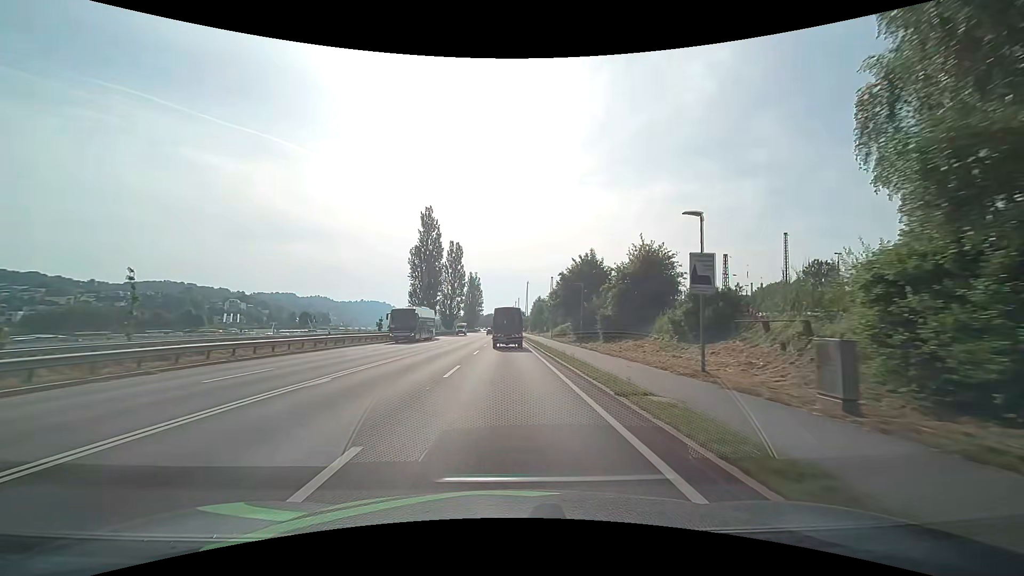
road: primary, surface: asphalt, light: Day
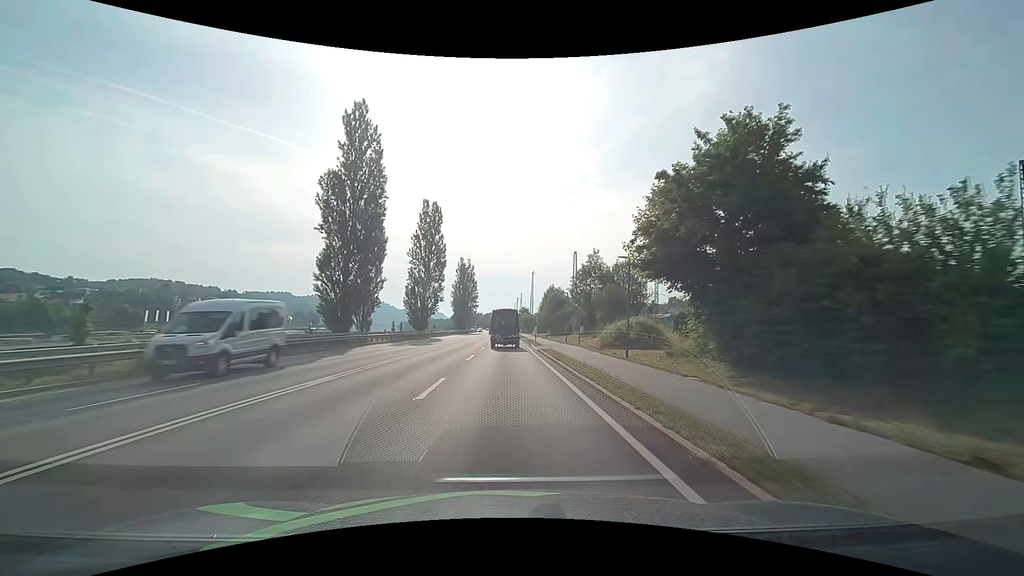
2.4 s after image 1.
(-0.1, +40.2) m; 0°
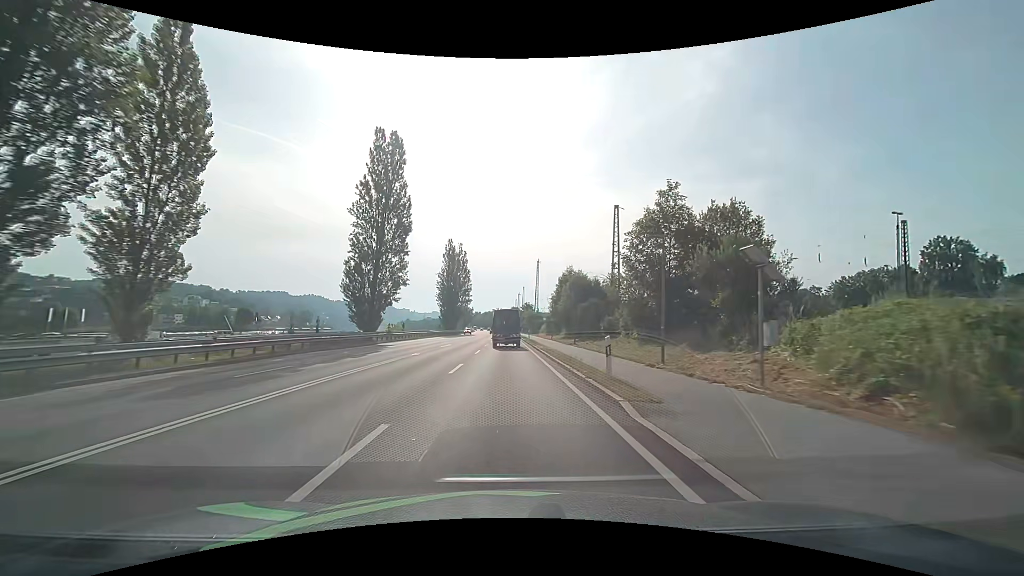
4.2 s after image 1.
(+0.2, +30.3) m; 0°
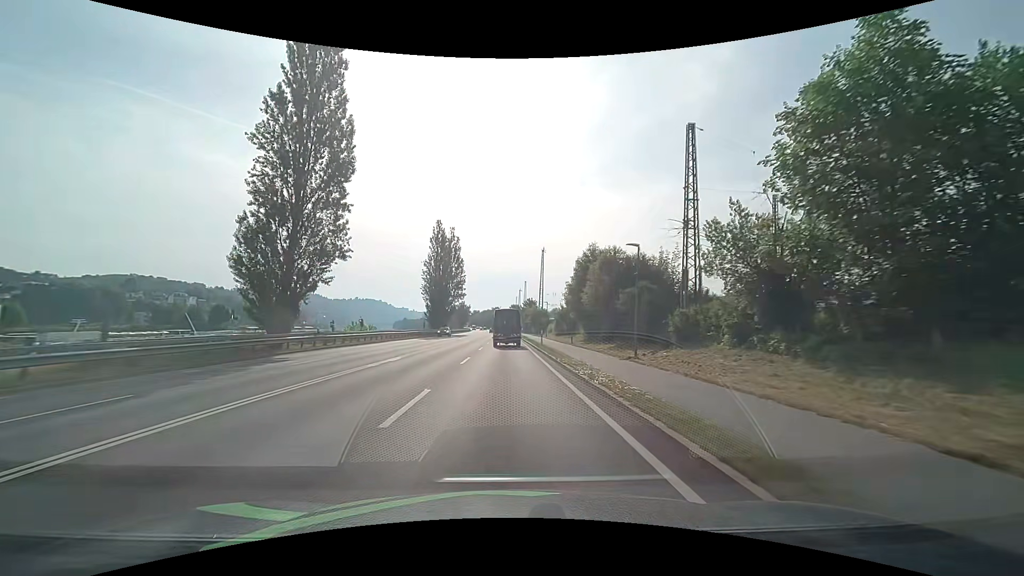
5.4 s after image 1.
(0.0, +20.2) m; 0°
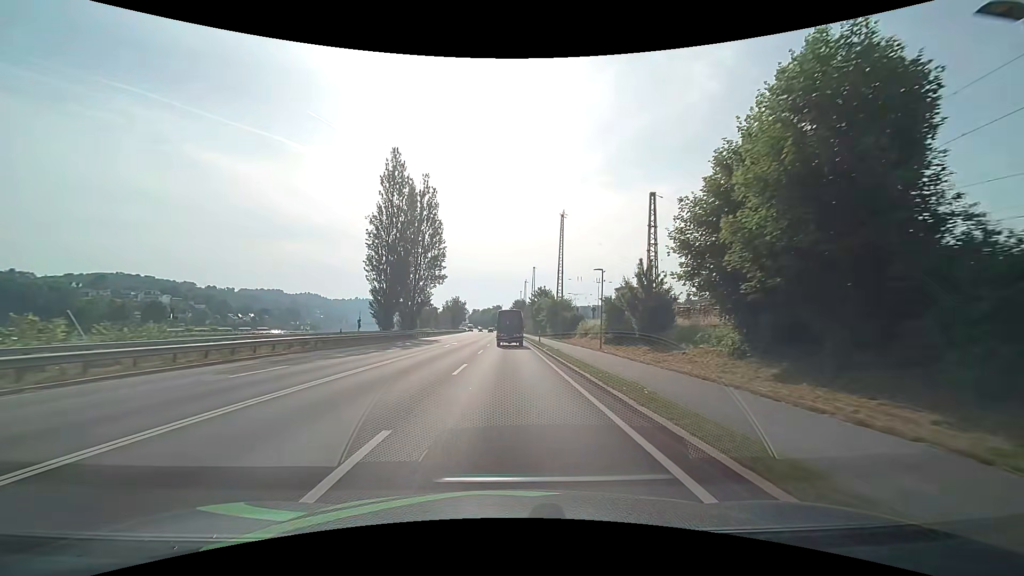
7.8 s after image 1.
(-0.2, +40.6) m; -1°
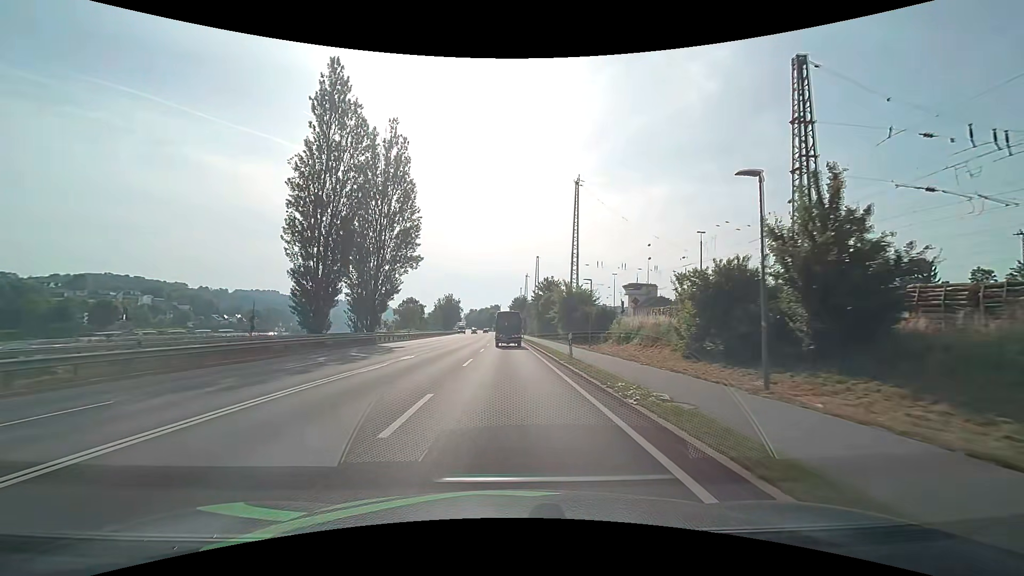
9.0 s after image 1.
(+0.2, +20.4) m; +1°
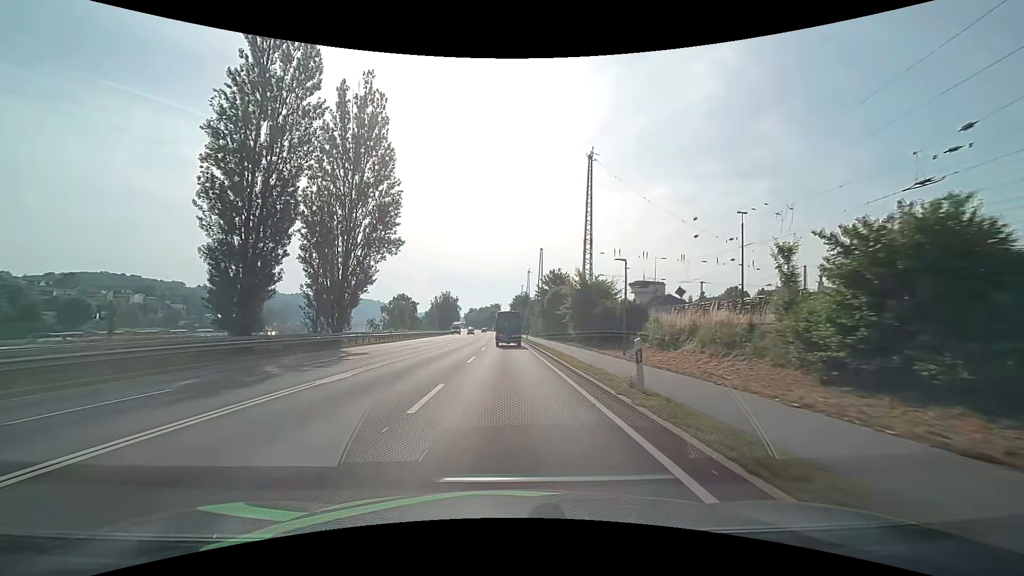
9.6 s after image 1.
(0.0, +10.3) m; 0°
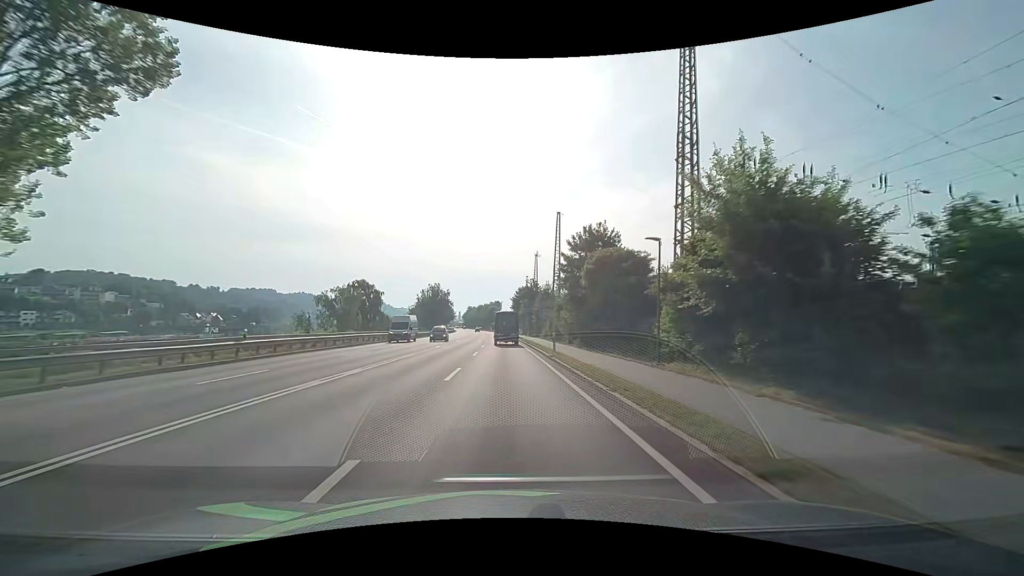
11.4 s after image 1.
(0.0, +31.1) m; 0°
(0, +10) (0, +20) (0, +30) (0, +40) (-1, +50) (-1, +60) (-1, +70) (-1, +80) (-2, +90) (-2, +100) m
